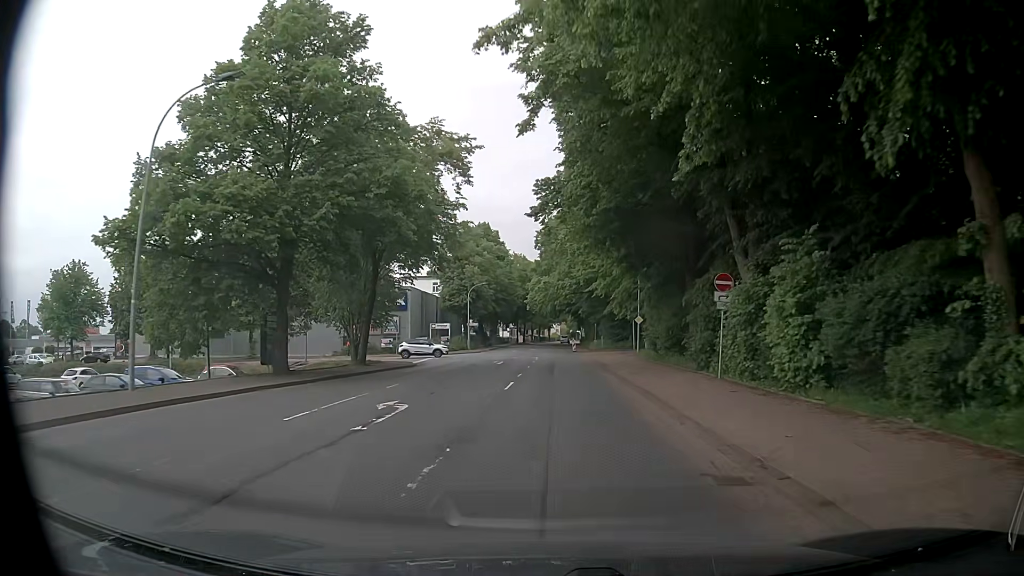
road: tertiary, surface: asphalt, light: Day
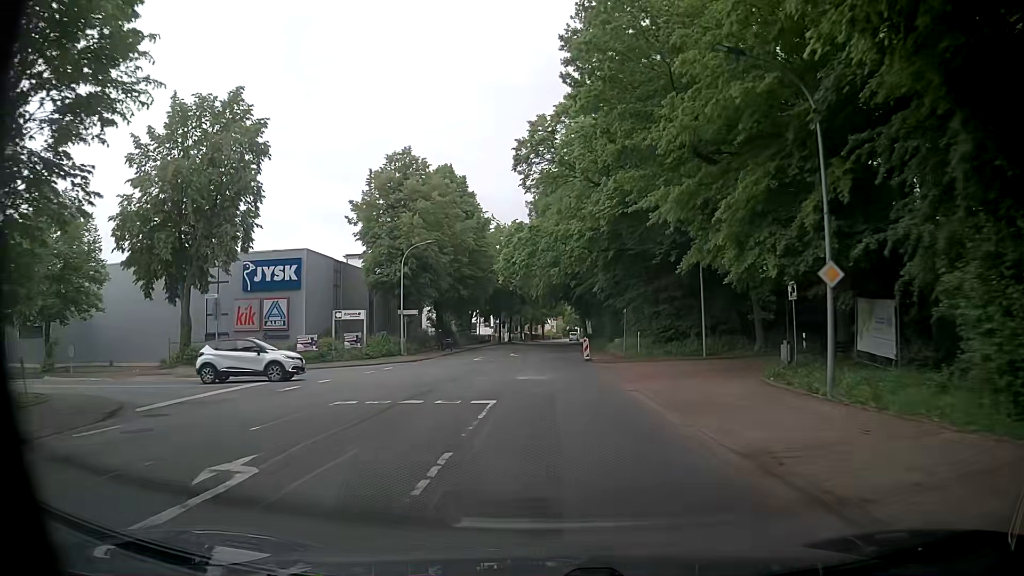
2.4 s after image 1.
(+0.1, +32.3) m; 0°
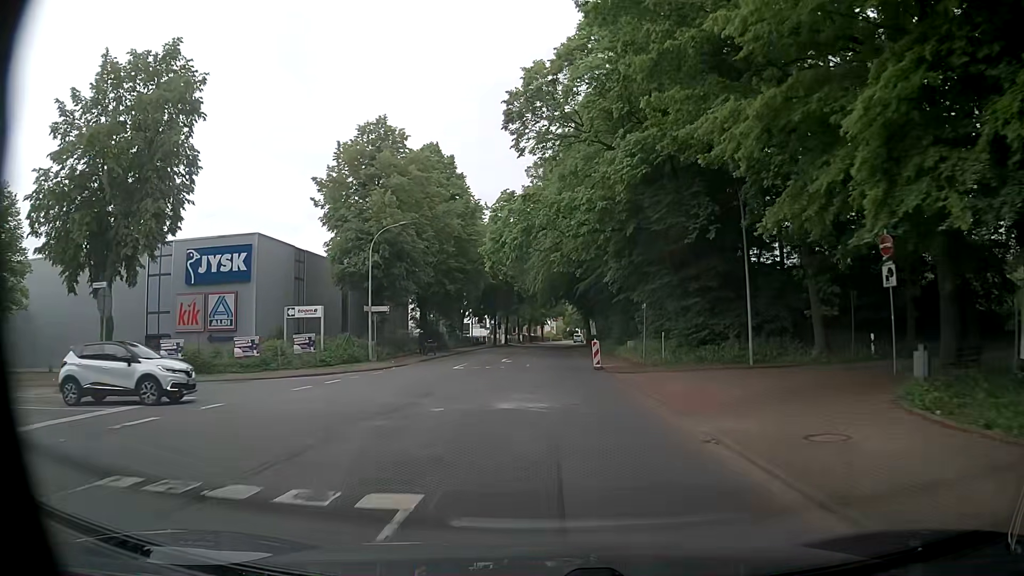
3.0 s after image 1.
(+0.2, +8.1) m; 0°
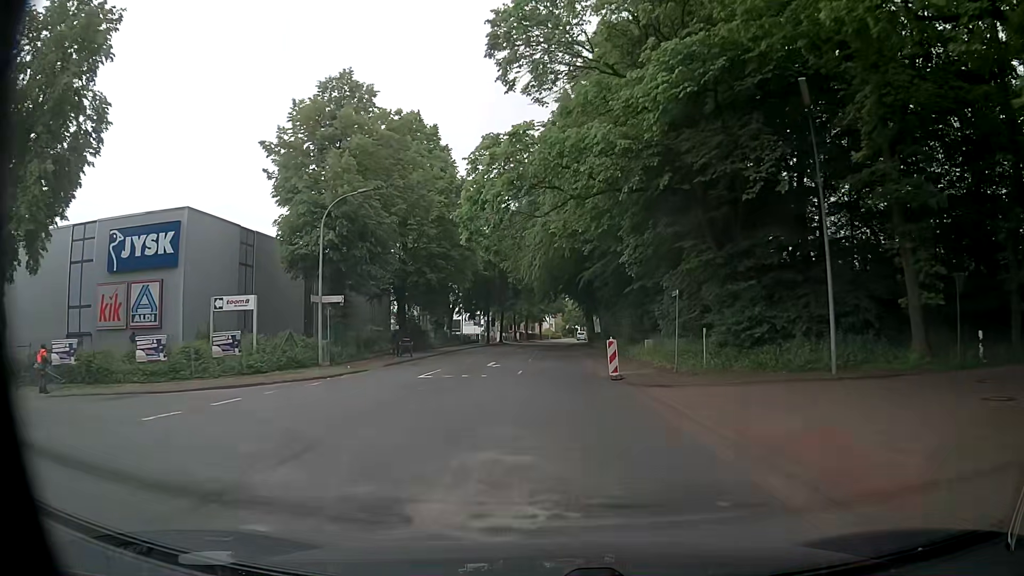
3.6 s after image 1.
(0.0, +8.1) m; 0°
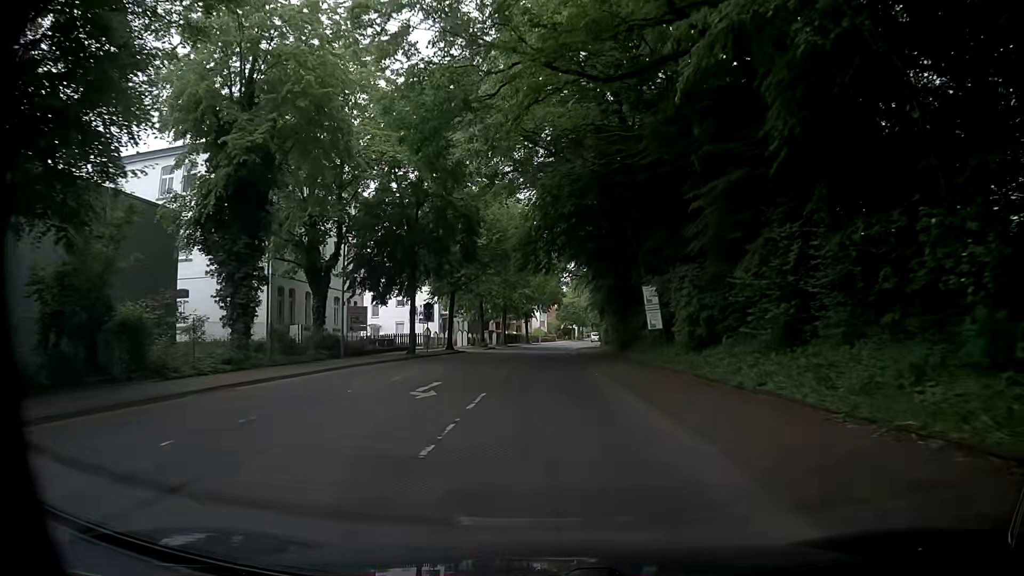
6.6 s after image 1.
(+0.3, +40.5) m; +1°
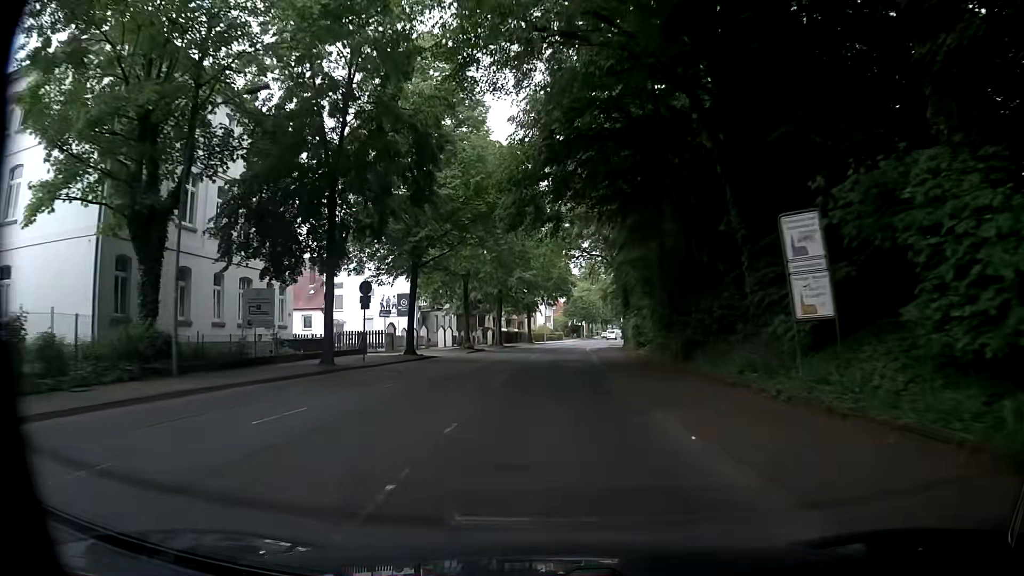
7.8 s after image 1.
(-0.1, +16.2) m; 0°
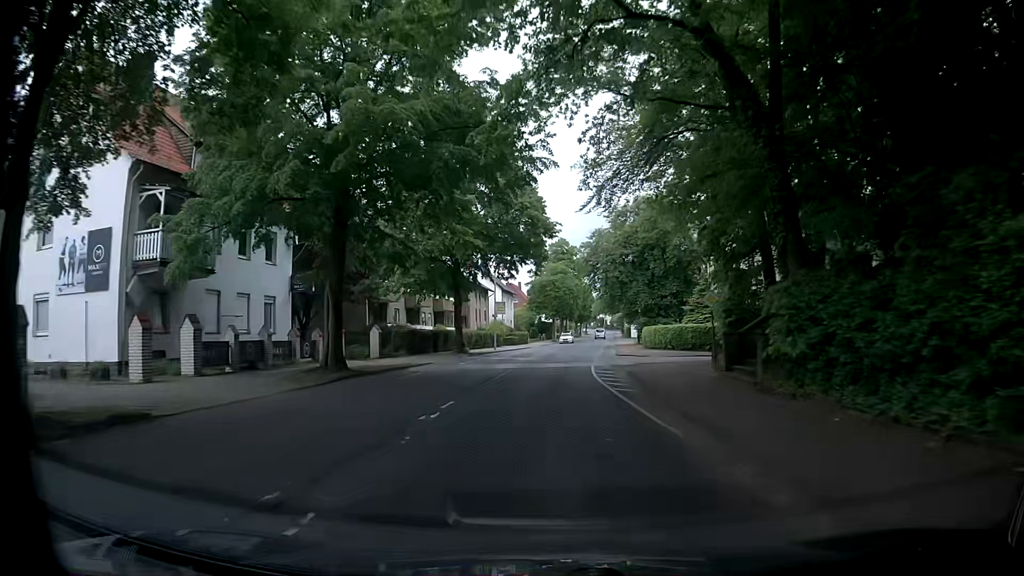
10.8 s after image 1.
(+0.5, +40.5) m; +1°
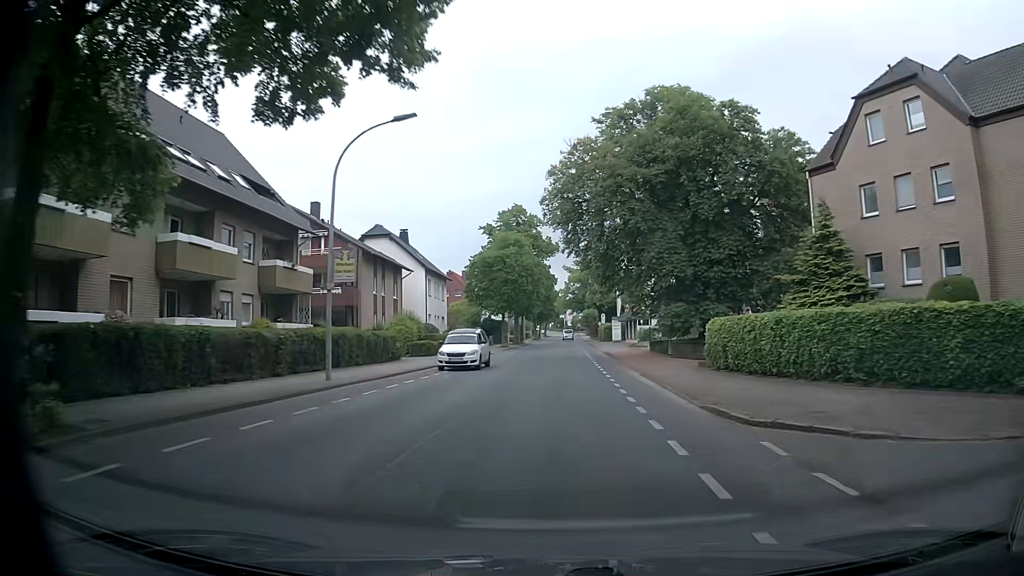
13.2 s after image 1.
(+1.4, +32.3) m; +5°
(0, +10) (0, +20) (0, +30) (+1, +40) (+1, +50) (+1, +60) (+1, +70) (+2, +80) (+2, +90) (+2, +100) m
